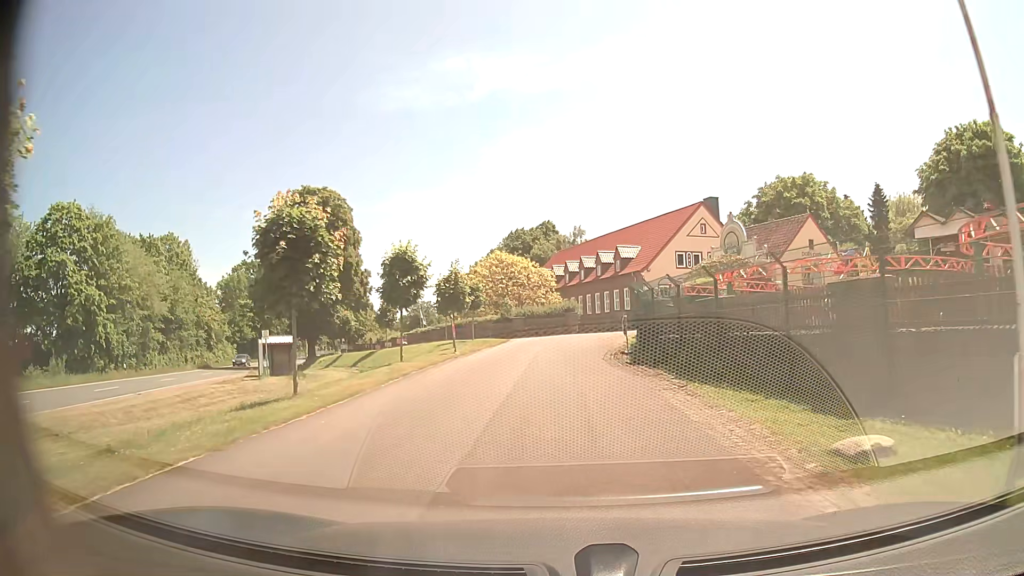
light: Day
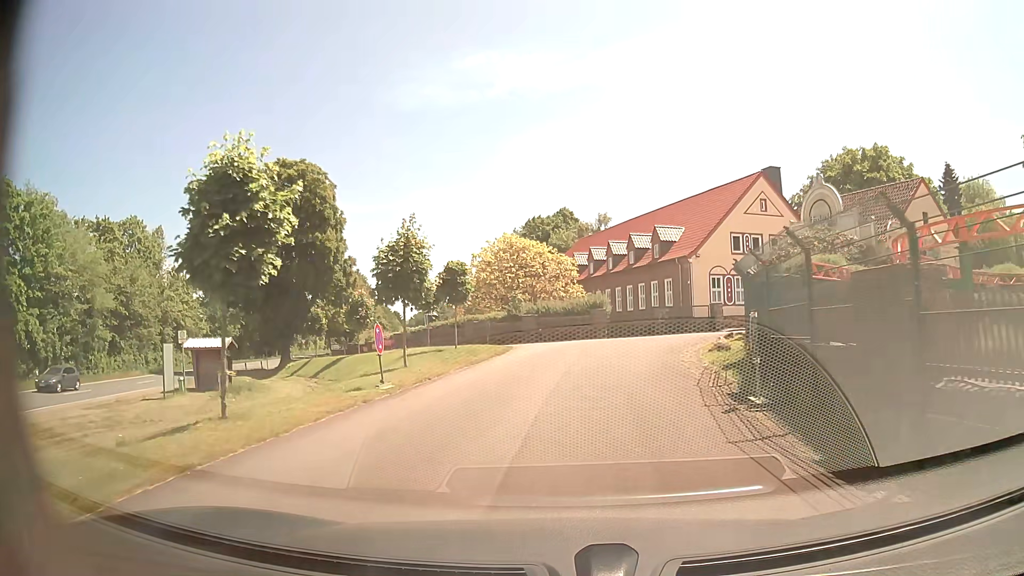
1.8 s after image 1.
(-0.1, +13.2) m; -2°
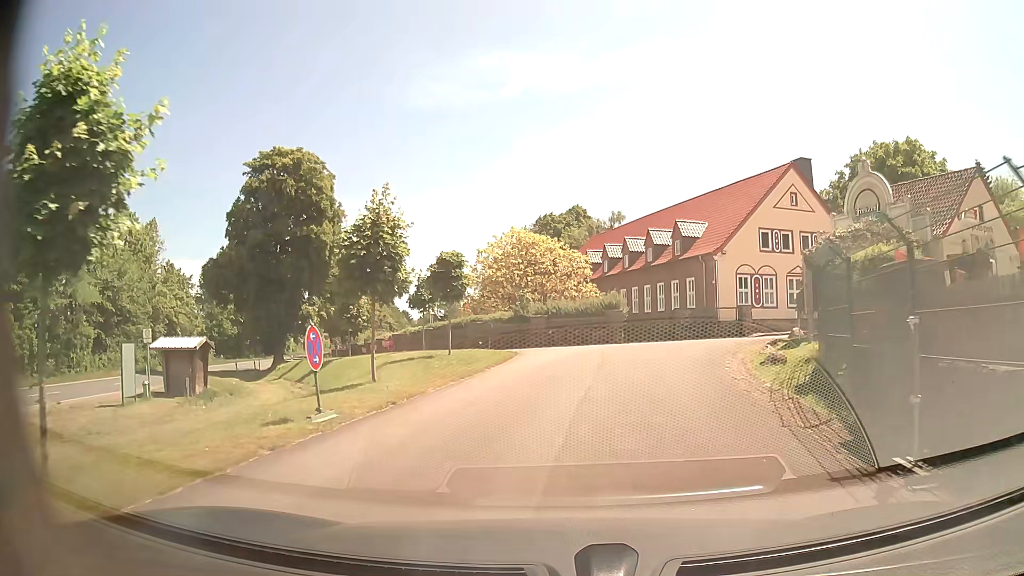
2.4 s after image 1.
(0.0, +4.1) m; -1°
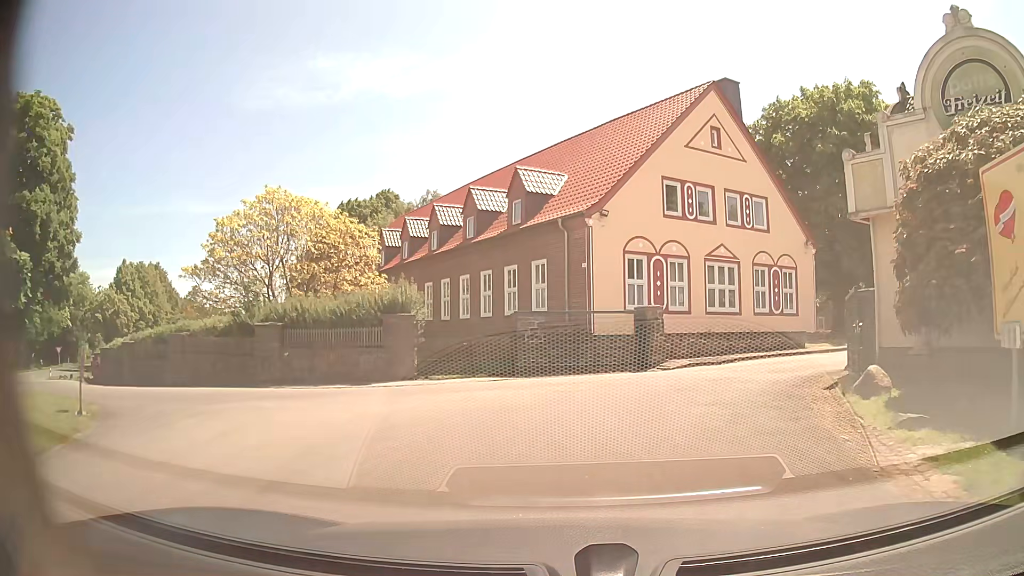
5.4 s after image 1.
(+2.2, +18.5) m; +15°
(+1, +10) (+6, +18) (+15, +23) (+24, +25) (+34, +27) (+44, +29) (+54, +32) (+62, +37) (+71, +42) (+79, +48) m
